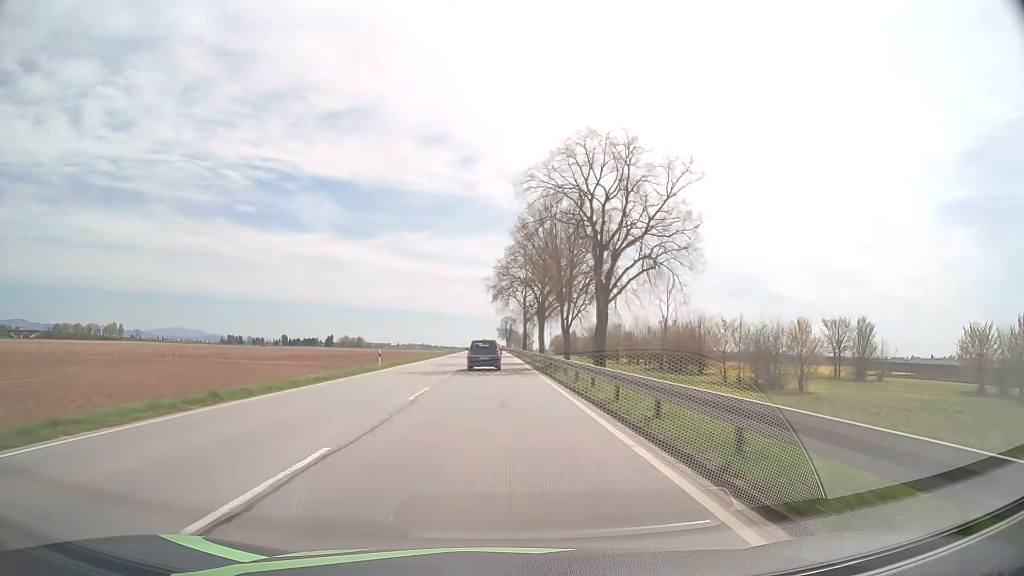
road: primary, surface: asphalt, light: Day
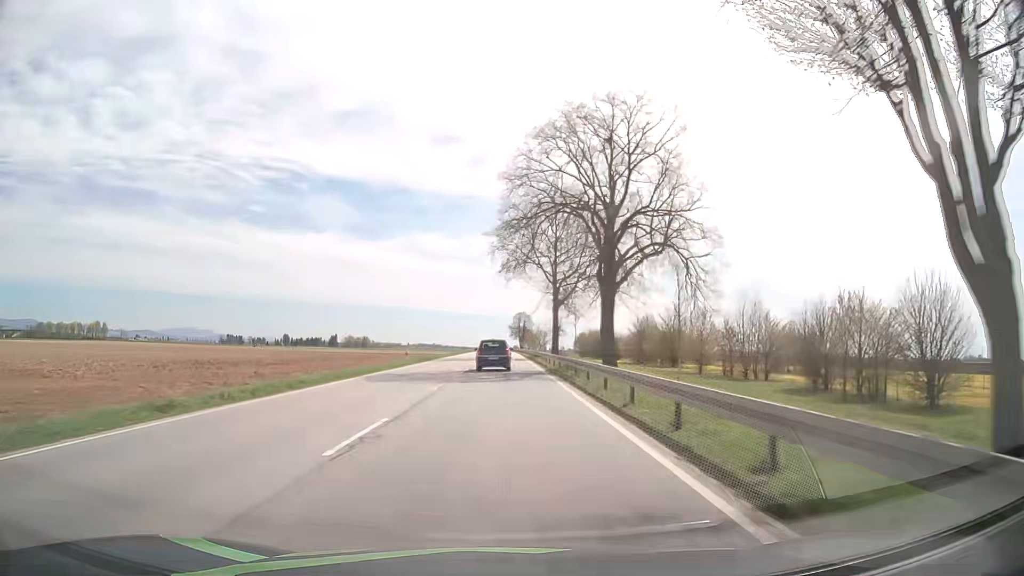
(-0.3, +44.8) m; -1°
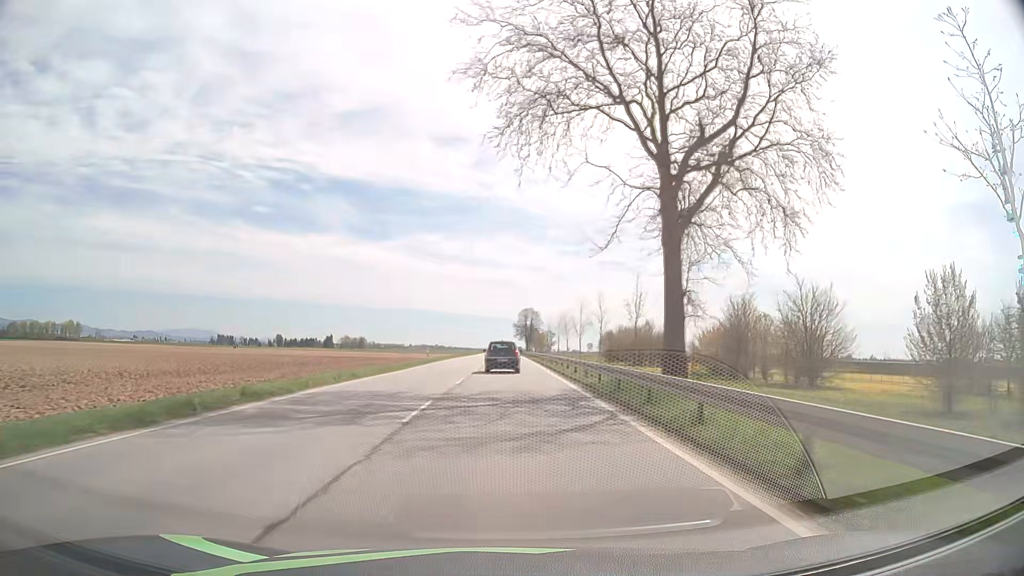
(-0.2, +44.2) m; 0°
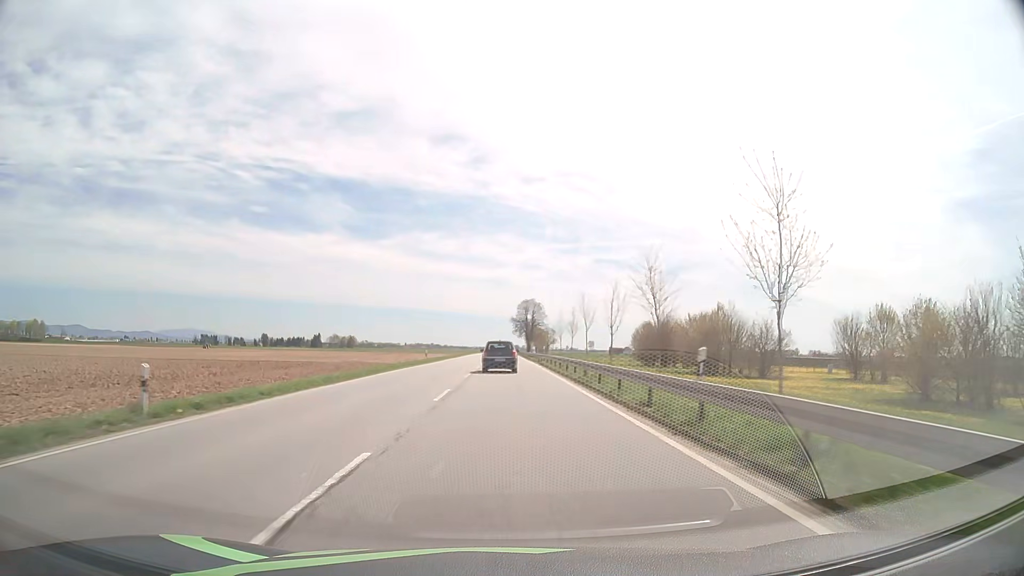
(0.0, +43.8) m; 0°
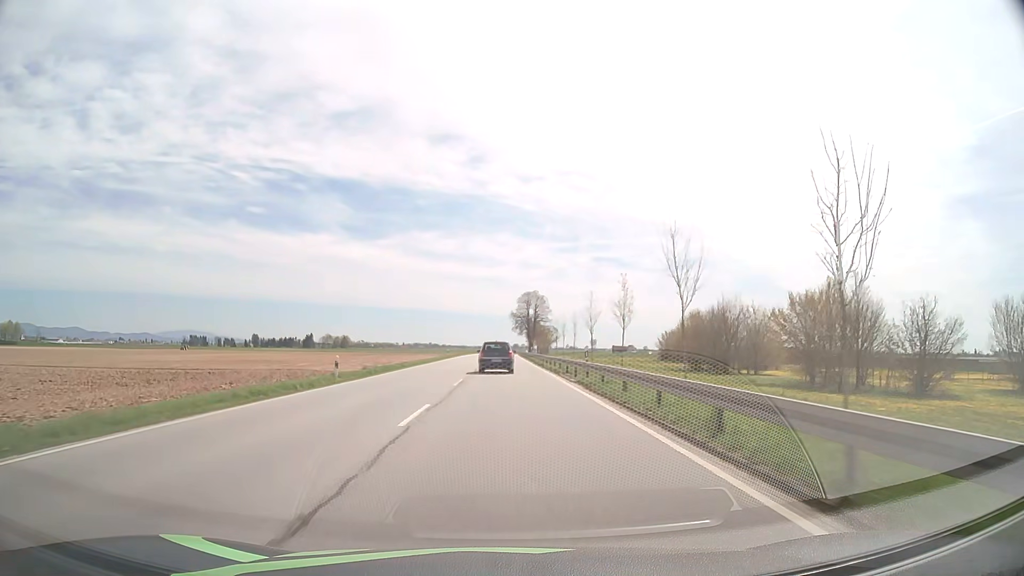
(0.0, +29.3) m; 0°
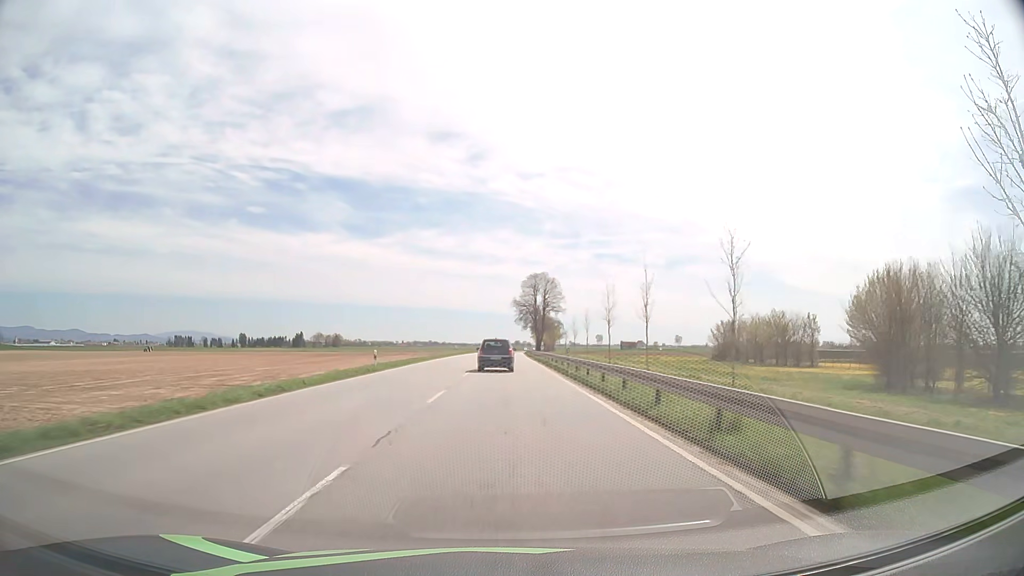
(-0.1, +44.2) m; 0°
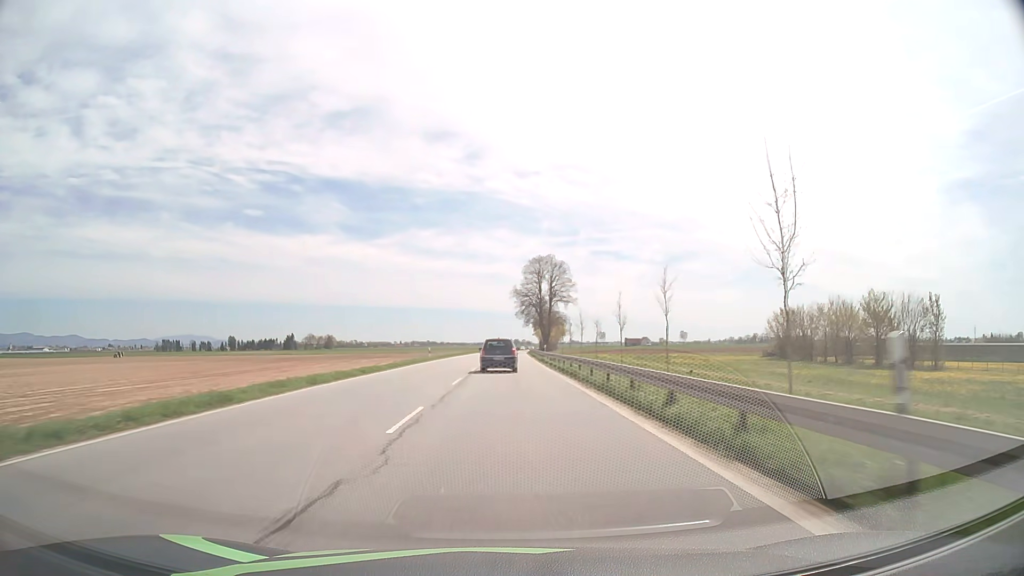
(0.0, +29.1) m; 0°
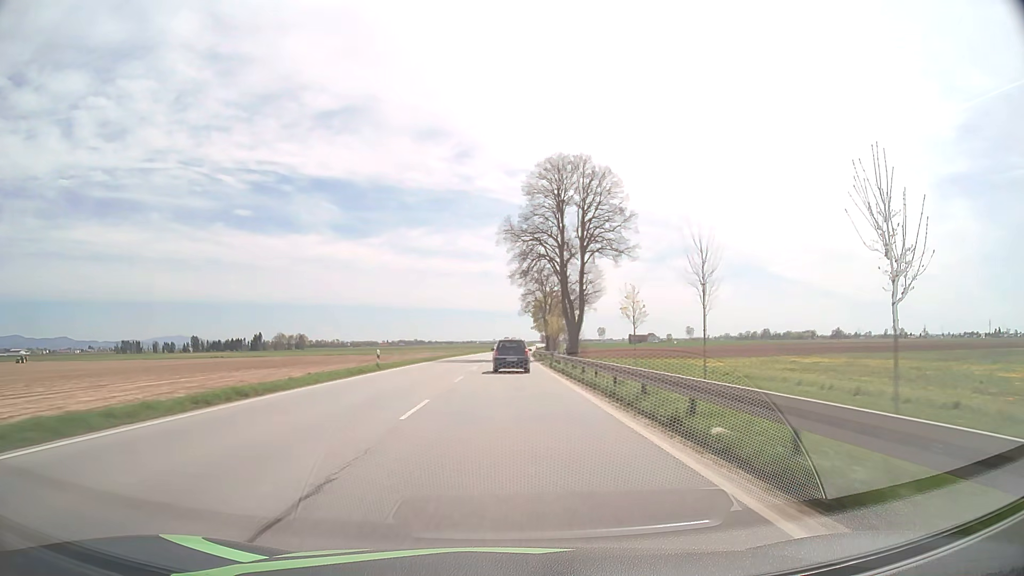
(+0.5, +70.2) m; +1°
(0, +10) (0, +20) (0, +30) (0, +40) (0, +50) (+1, +60) (+1, +70) (+1, +80) (+1, +90) (+2, +100) m
